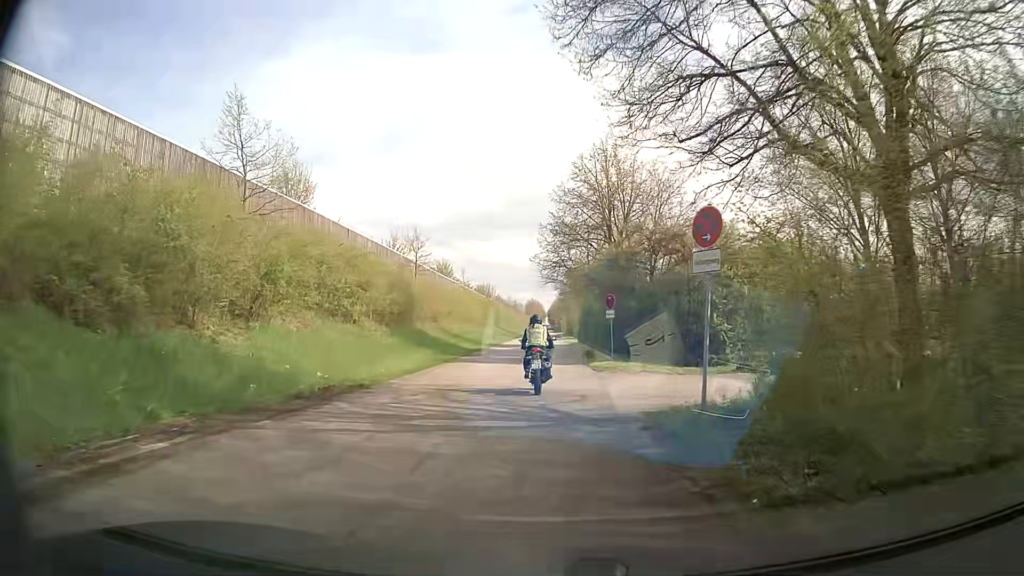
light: Day
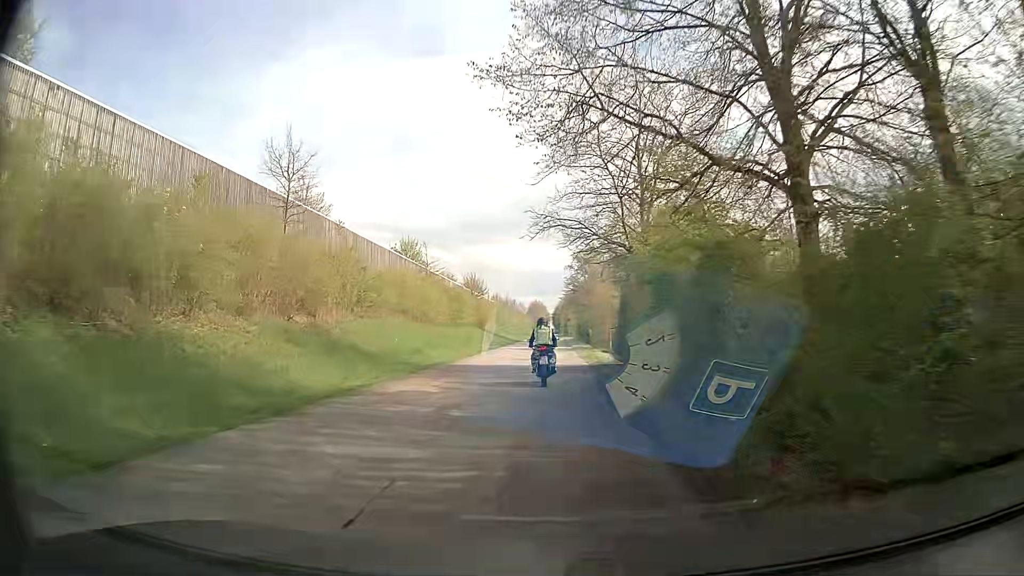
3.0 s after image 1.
(+0.4, +29.1) m; 0°
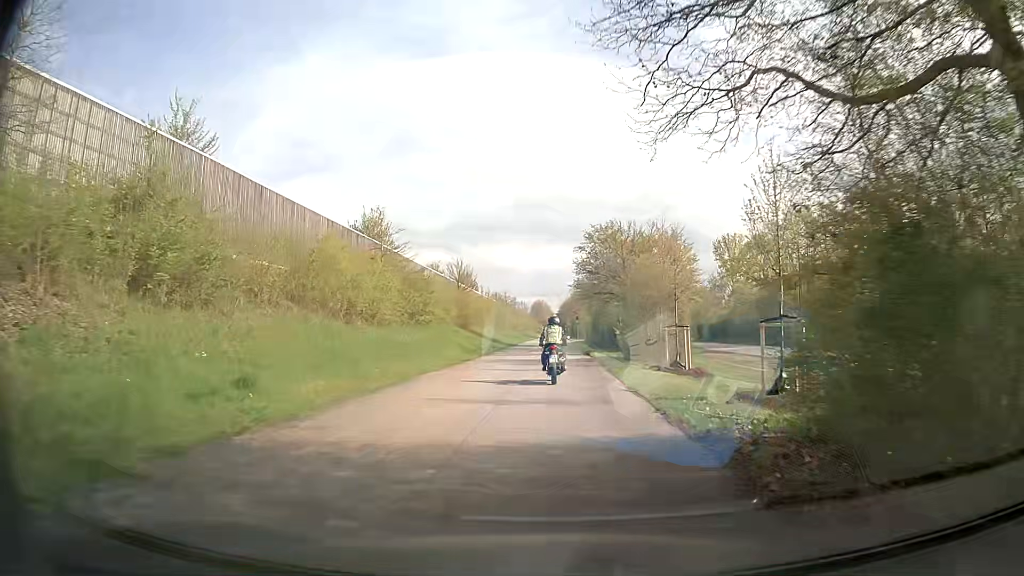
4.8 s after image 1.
(0.0, +18.1) m; 0°
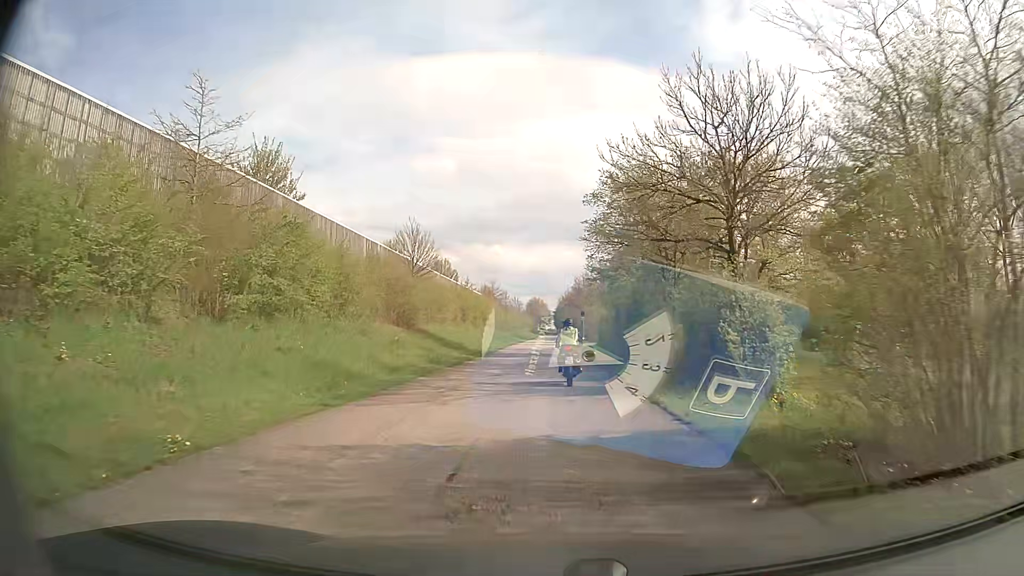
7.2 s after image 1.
(0.0, +23.3) m; 0°
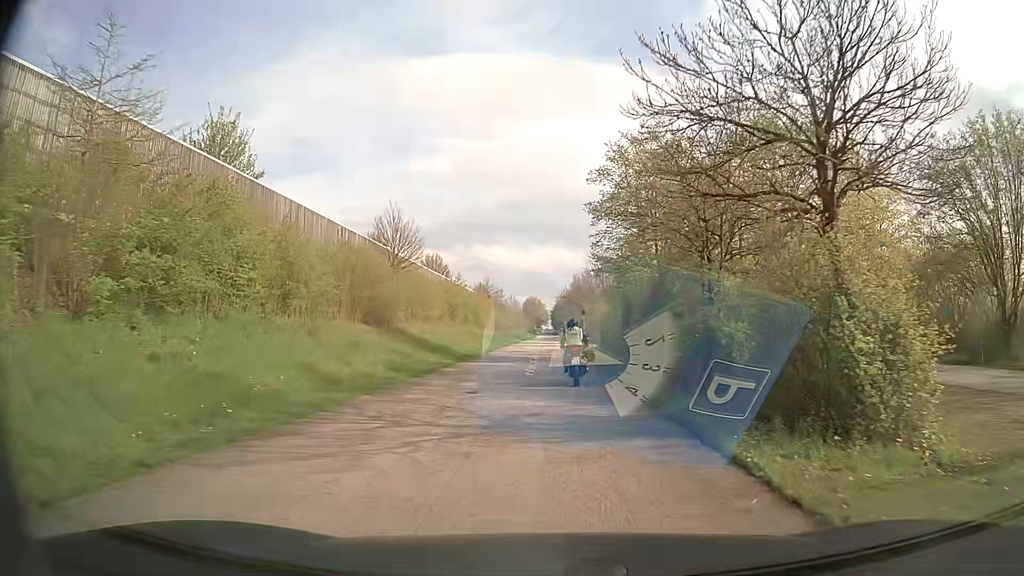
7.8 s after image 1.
(0.0, +5.7) m; 0°
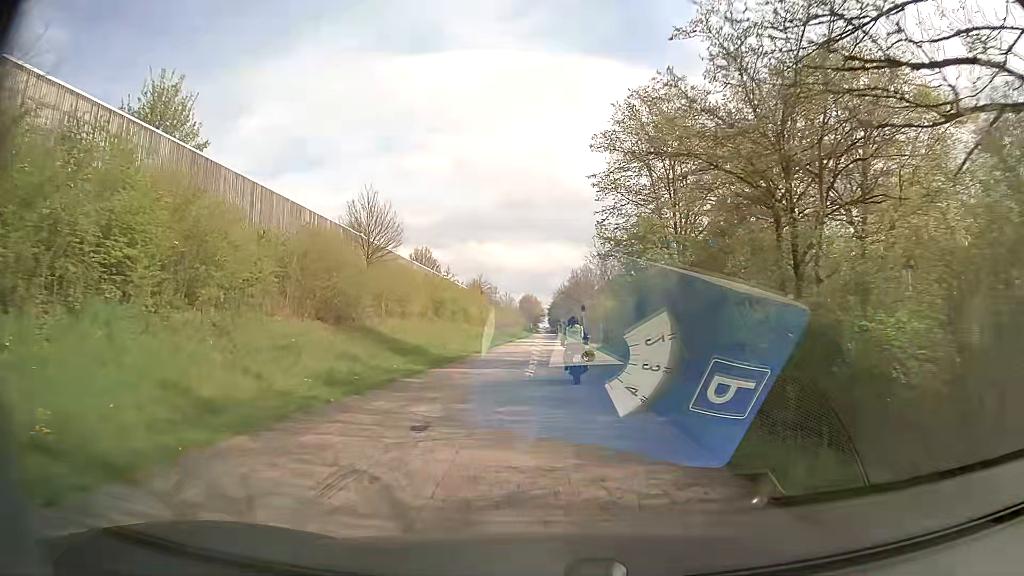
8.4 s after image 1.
(0.0, +5.7) m; +1°
